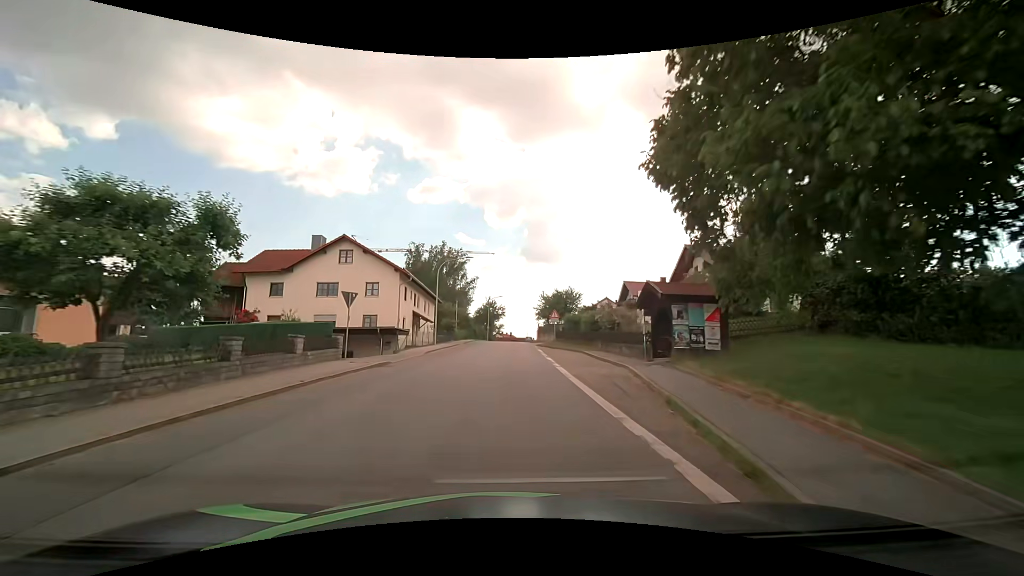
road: tertiary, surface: asphalt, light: Day
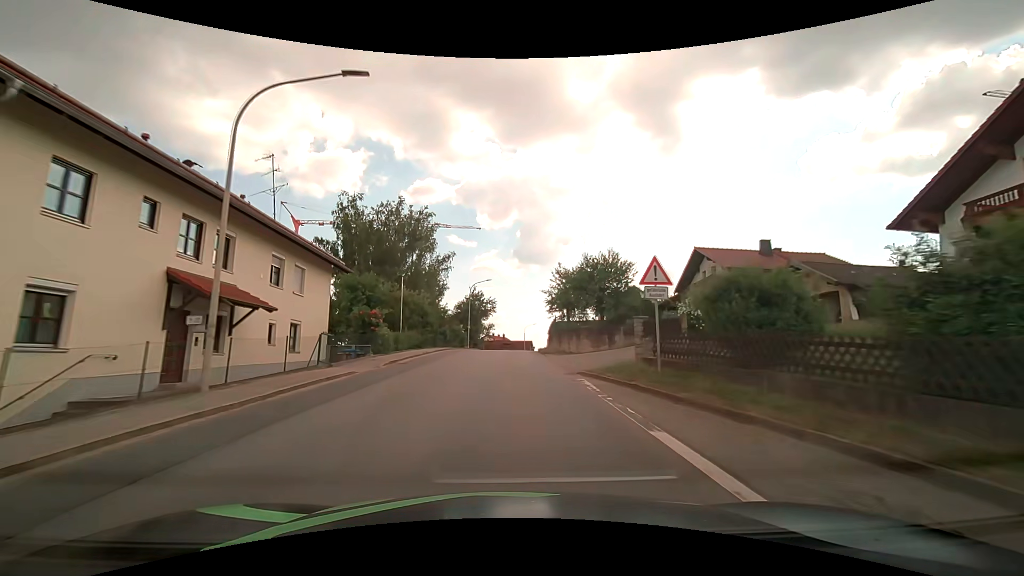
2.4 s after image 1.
(+0.3, +30.5) m; +1°
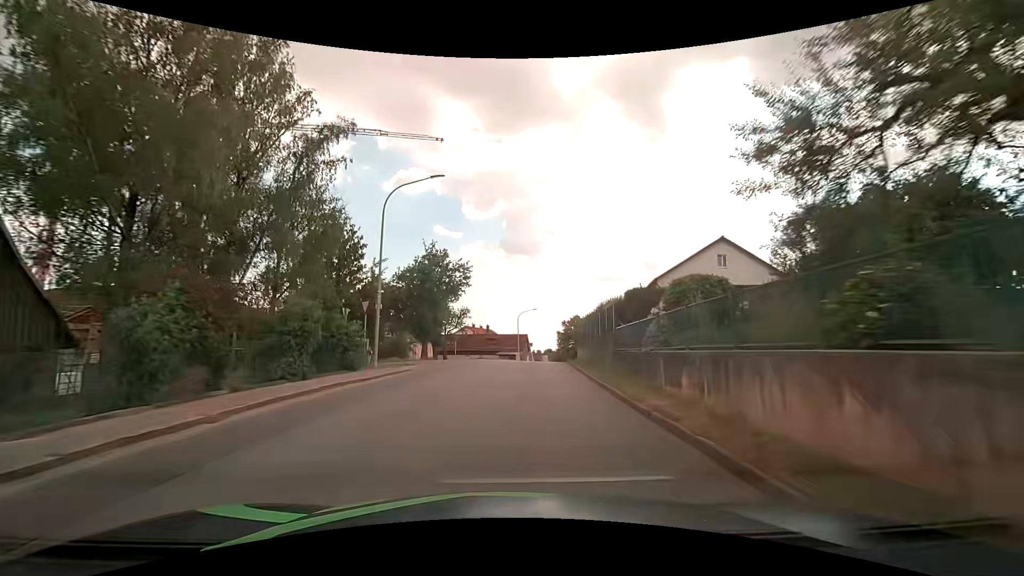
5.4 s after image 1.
(0.0, +38.1) m; +1°
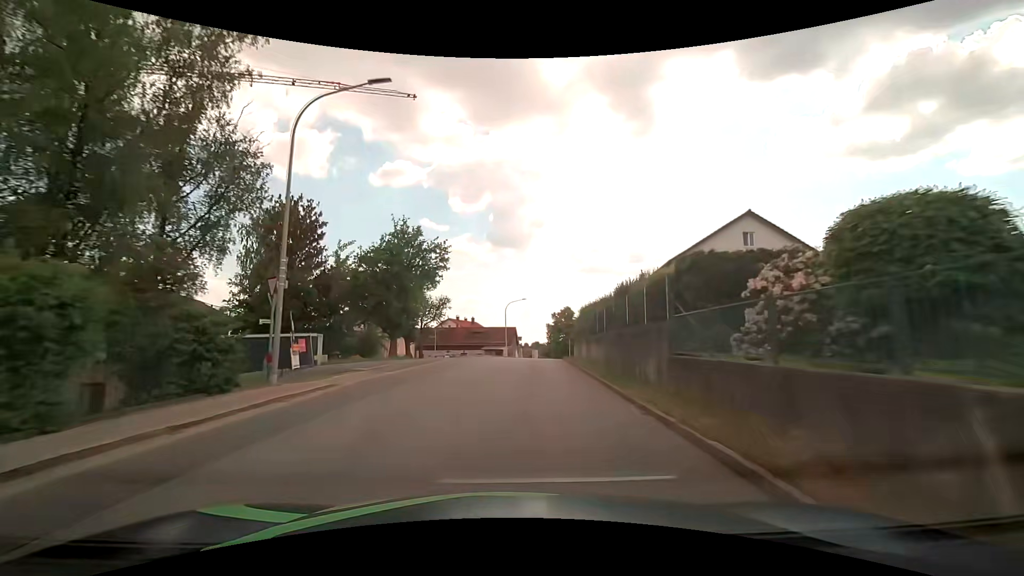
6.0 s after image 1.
(+0.1, +7.7) m; +2°
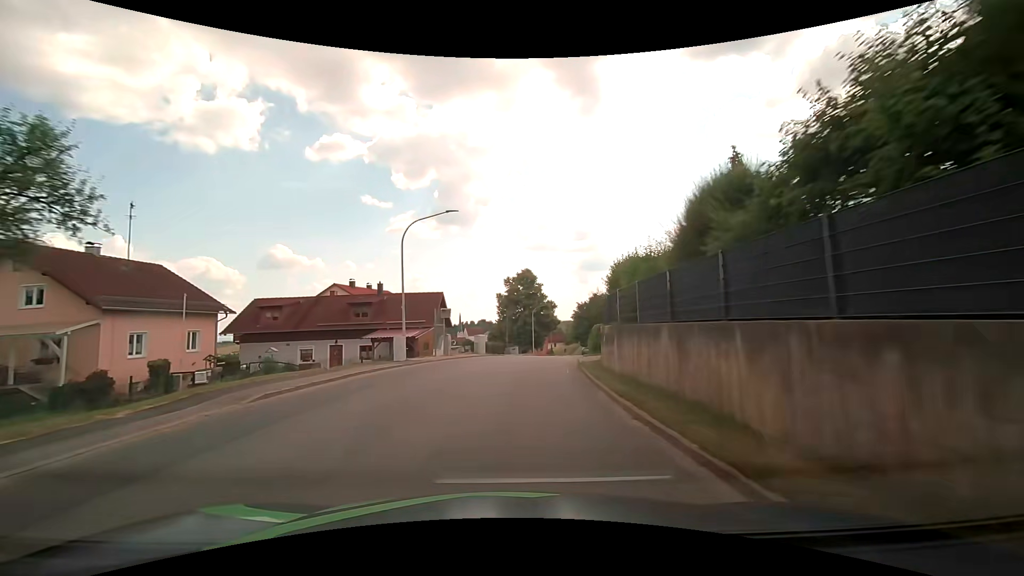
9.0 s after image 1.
(+2.3, +38.9) m; +6°
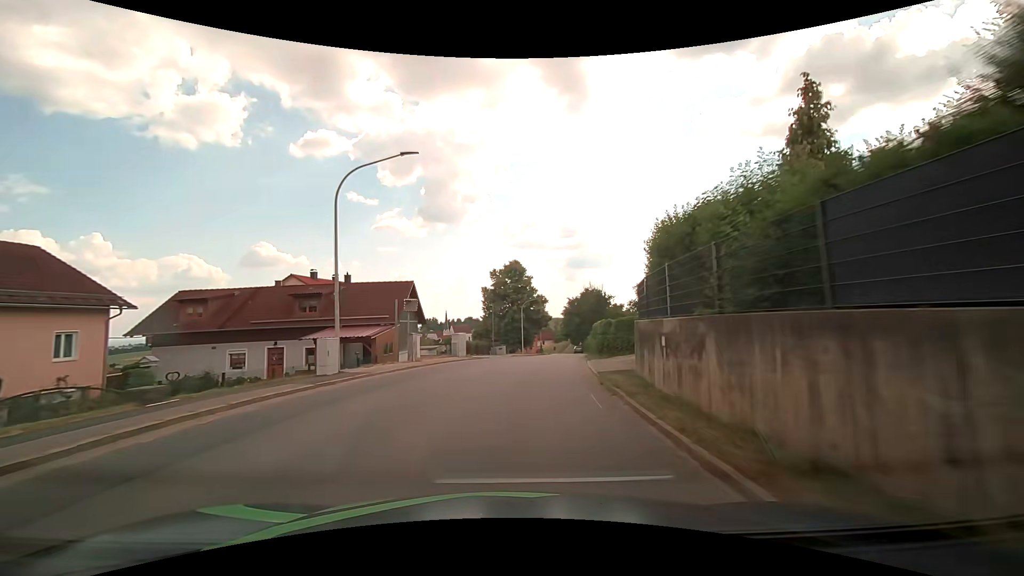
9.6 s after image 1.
(0.0, +7.9) m; +1°
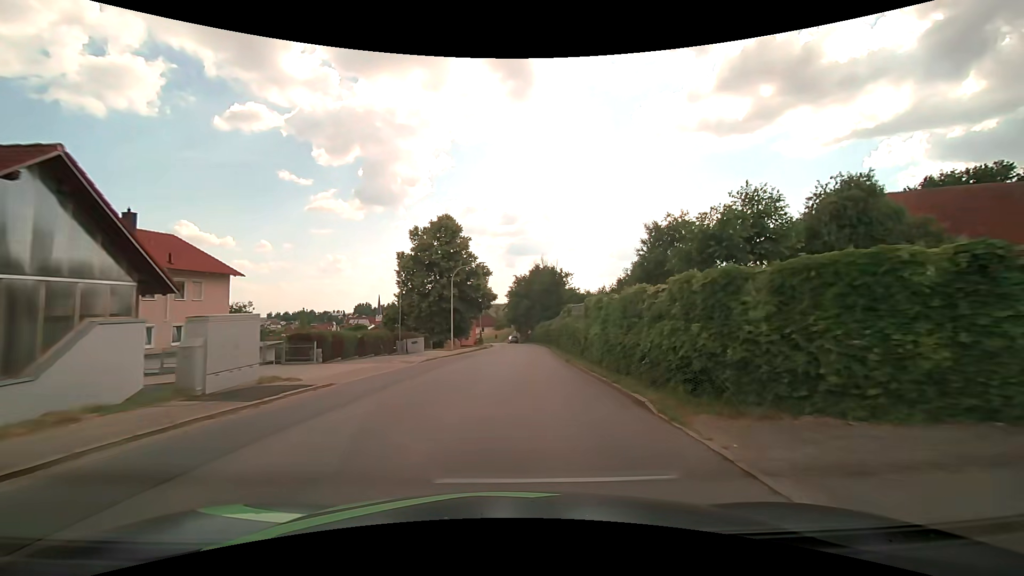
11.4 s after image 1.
(+1.4, +23.7) m; +6°
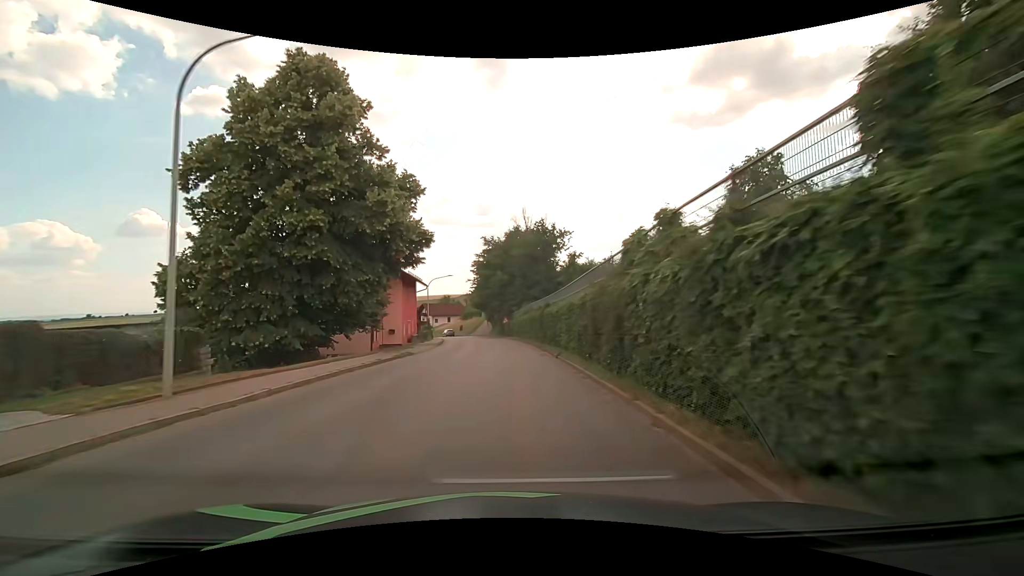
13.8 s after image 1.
(+1.9, +31.6) m; +4°
(0, +10) (0, +20) (0, +30) (0, +40) (-1, +50) (-2, +60) (-3, +70) (-5, +80) (-8, +89) (-11, +99) m
